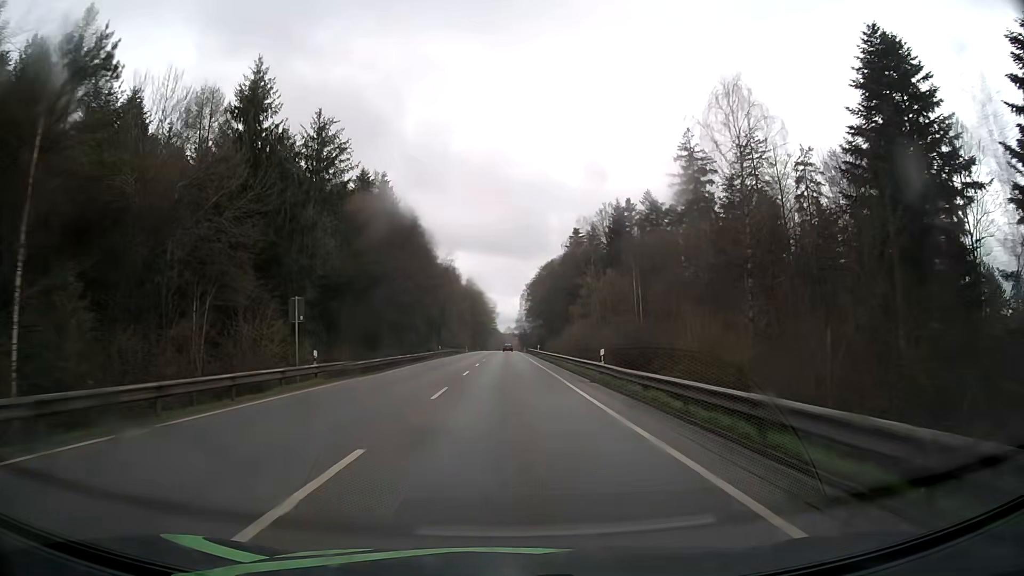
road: secondary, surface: asphalt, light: Day
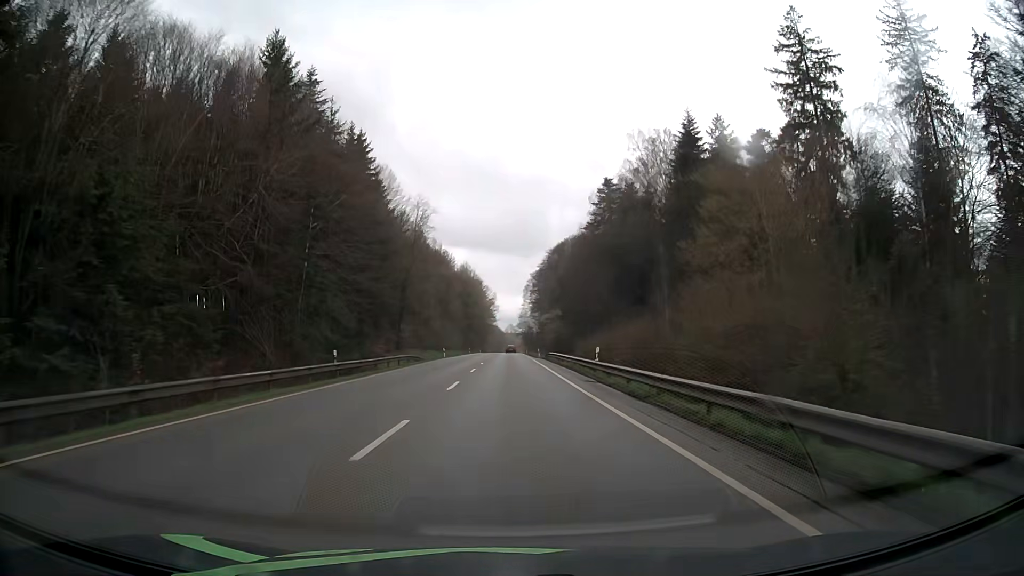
(-0.1, +45.4) m; 0°
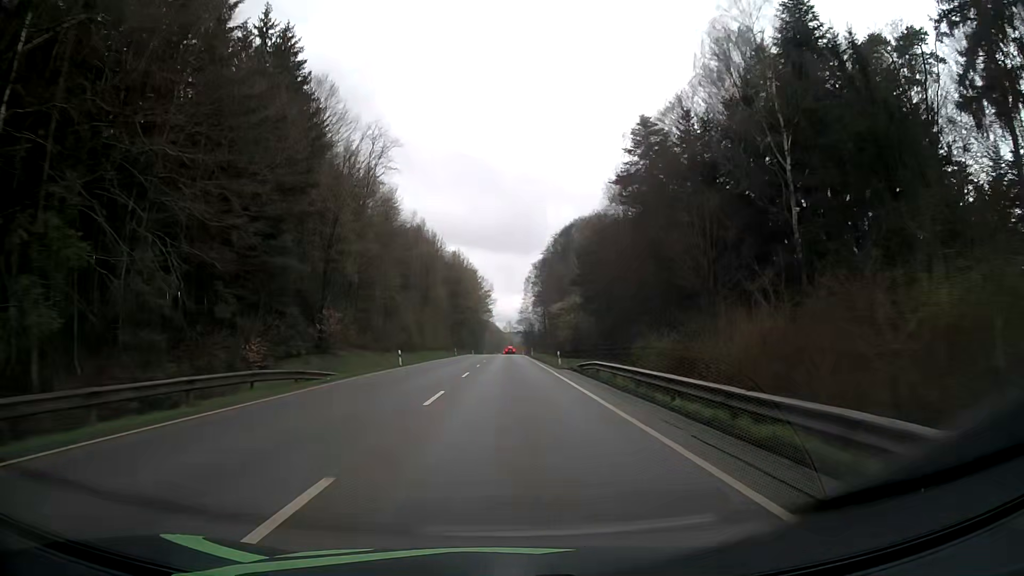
(0.0, +29.4) m; 0°
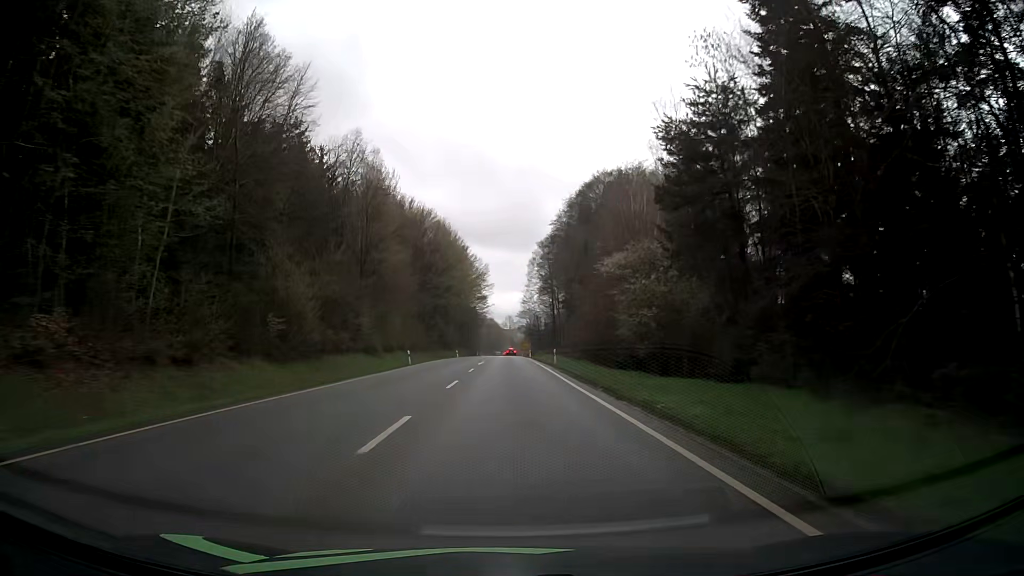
(0.0, +42.5) m; 0°
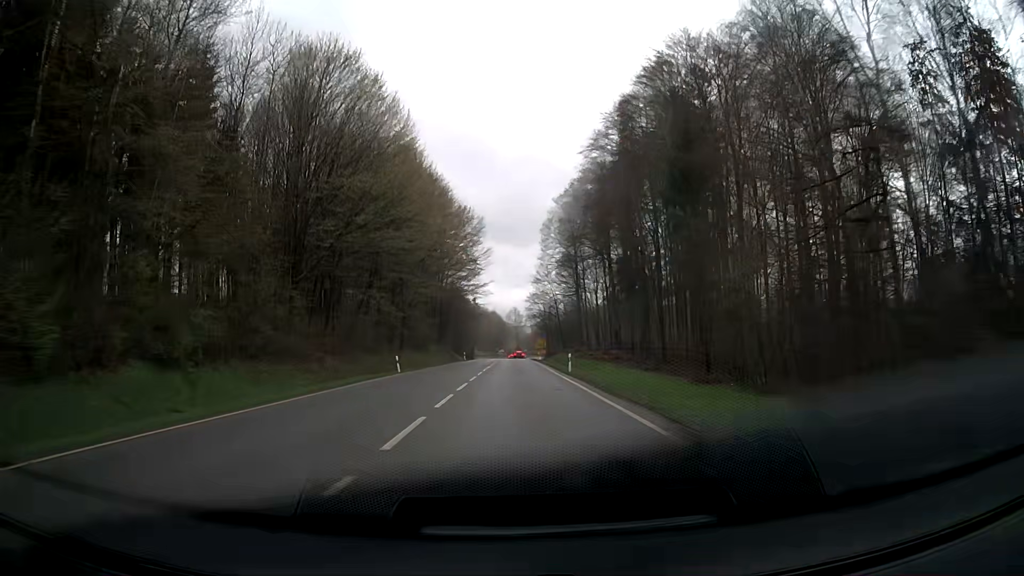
(-0.1, +53.7) m; 0°
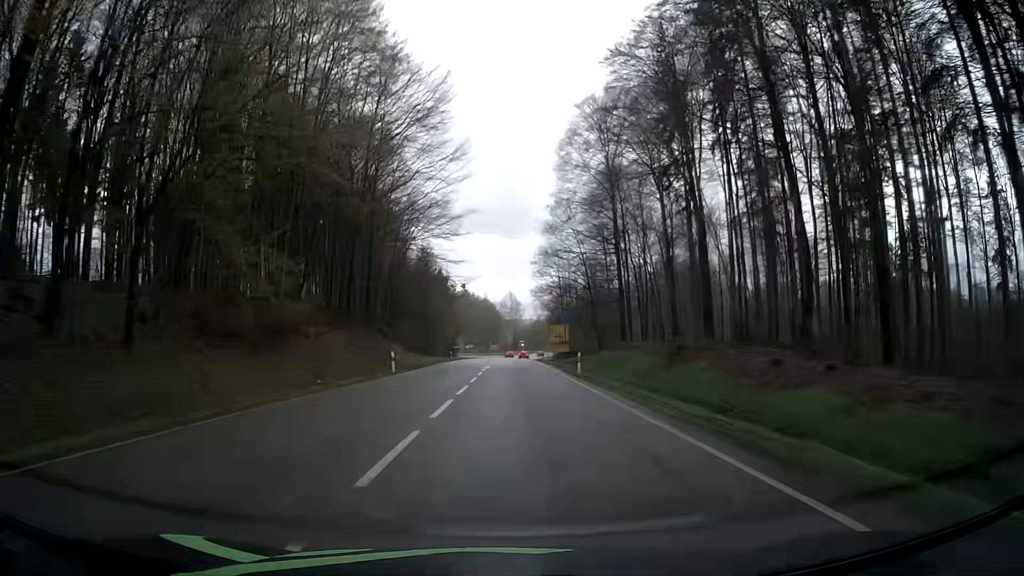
(0.0, +50.8) m; 0°
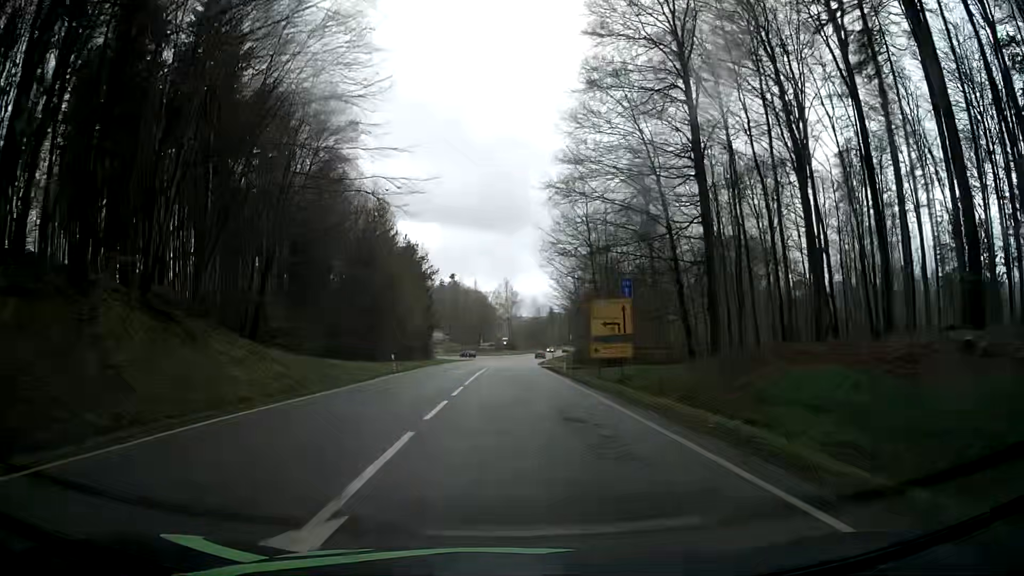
(+0.3, +36.0) m; +1°
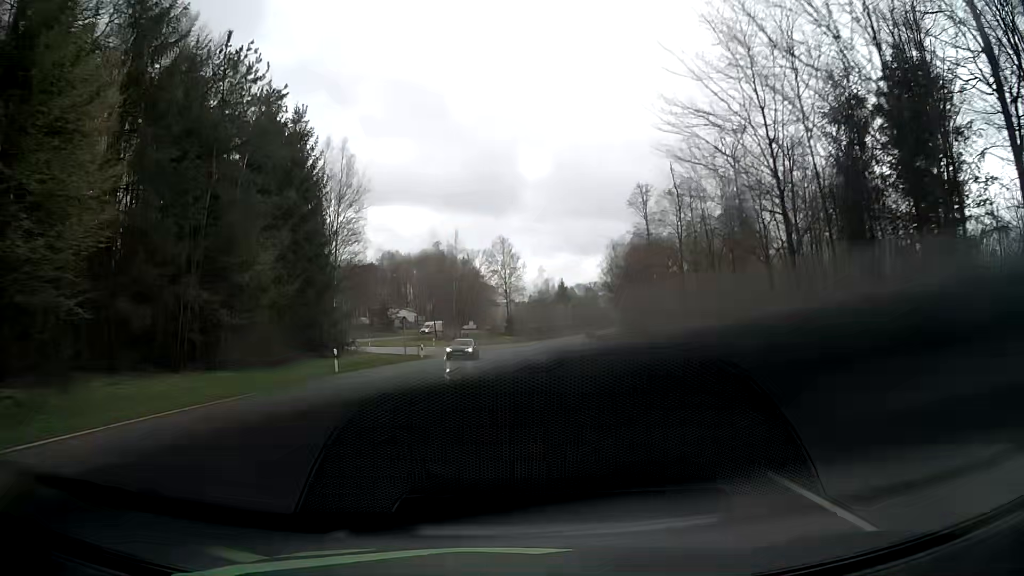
(-0.4, +55.4) m; 0°
(0, +10) (0, +20) (0, +30) (0, +40) (0, +50) (+1, +60) (0, +70) (-5, +78) (-13, +84) (-21, +90) m
